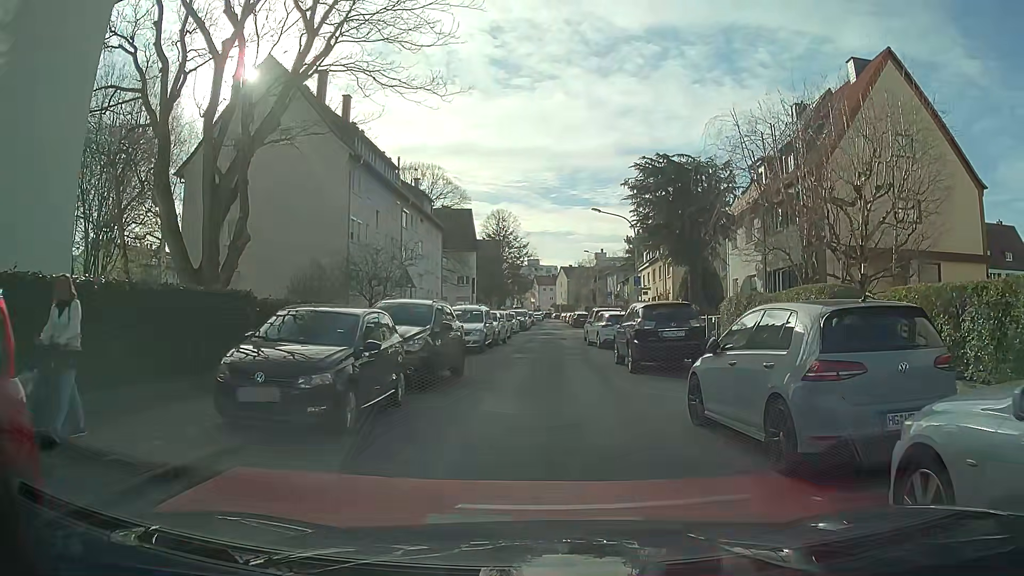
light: Day
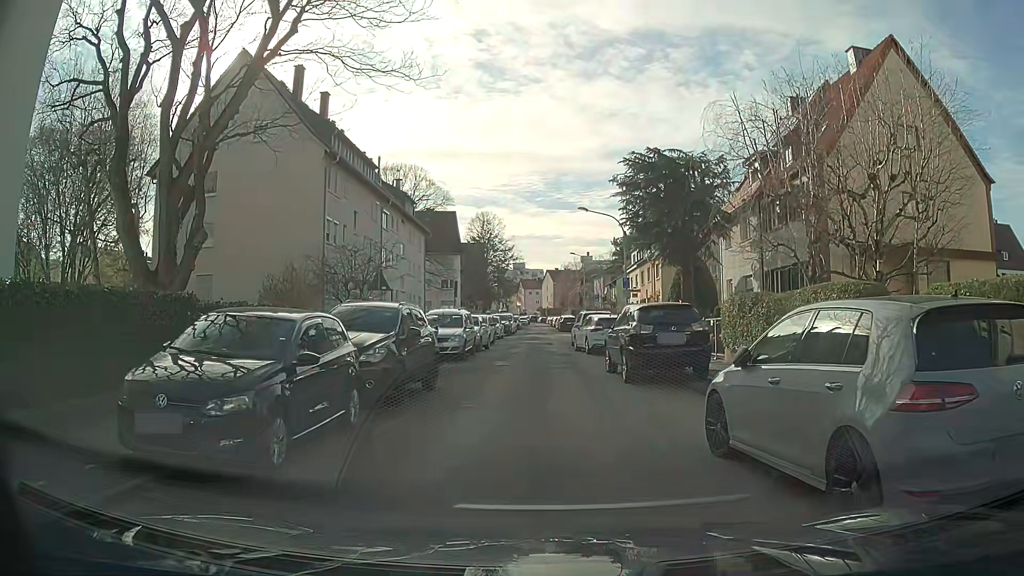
(0.0, +1.7) m; 0°
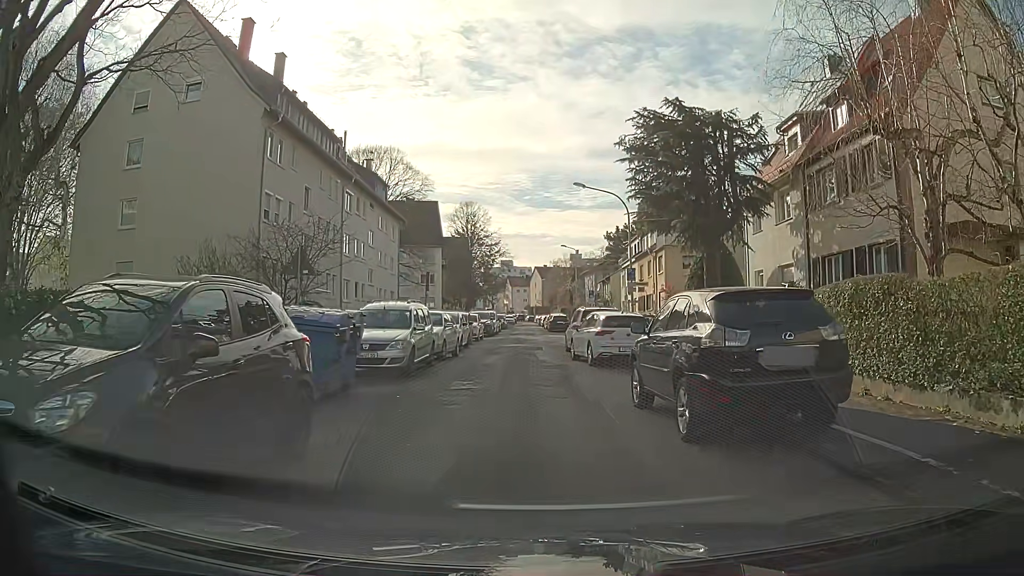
(+0.2, +7.0) m; +3°
